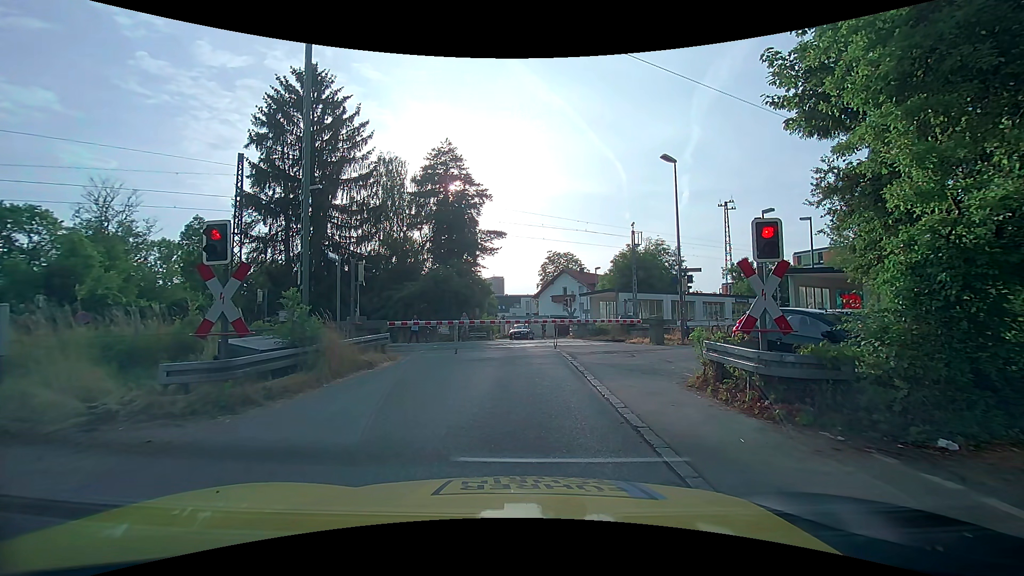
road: unclassified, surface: asphalt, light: Day
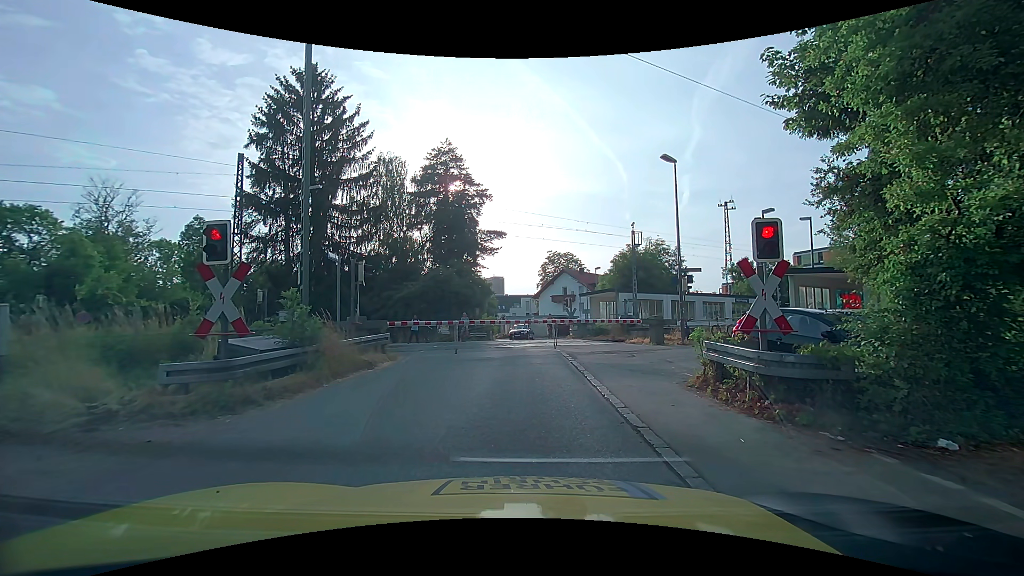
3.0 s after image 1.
(0.0, 0.0) m; 0°
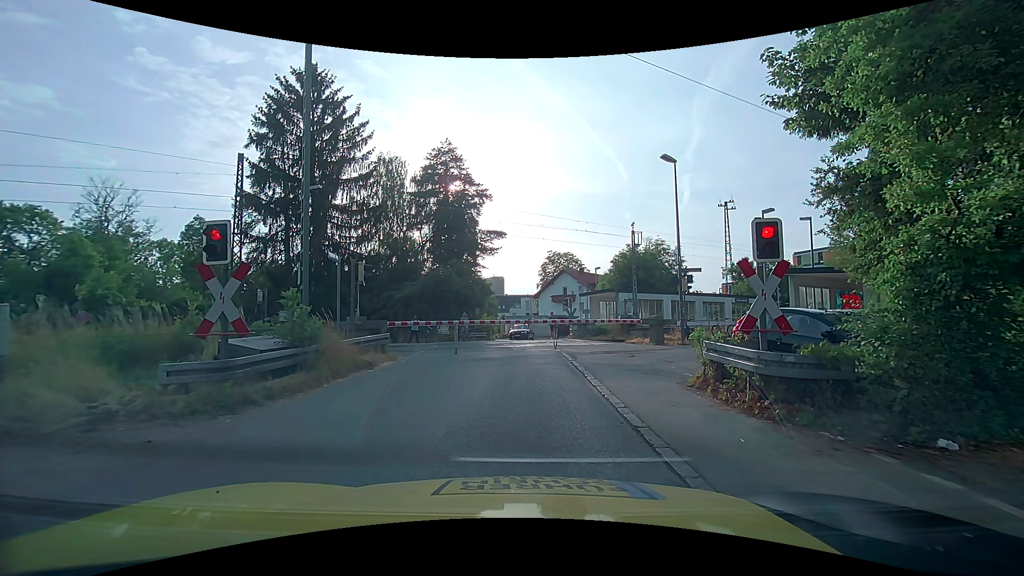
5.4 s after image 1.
(0.0, 0.0) m; 0°
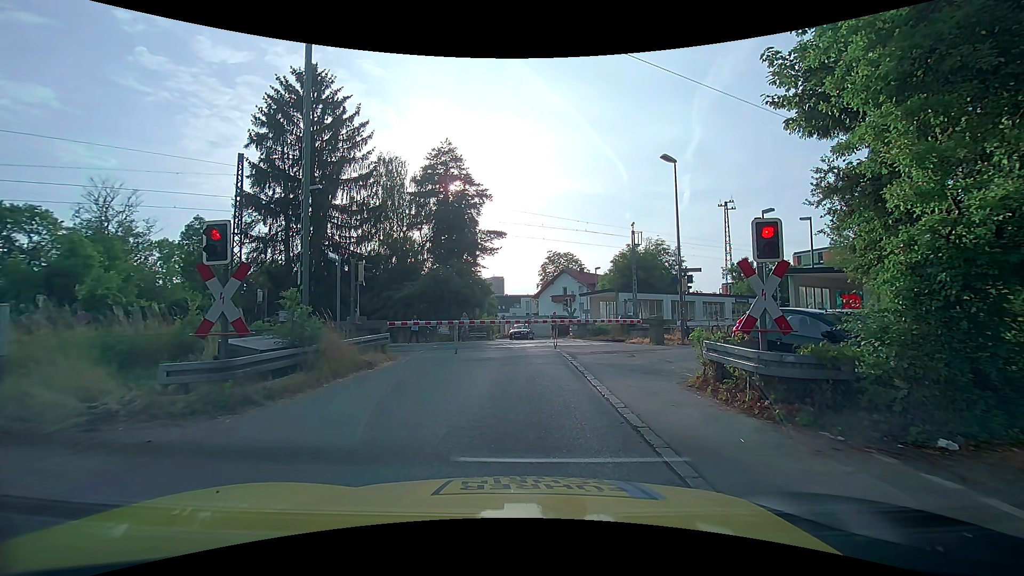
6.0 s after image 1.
(0.0, 0.0) m; 0°
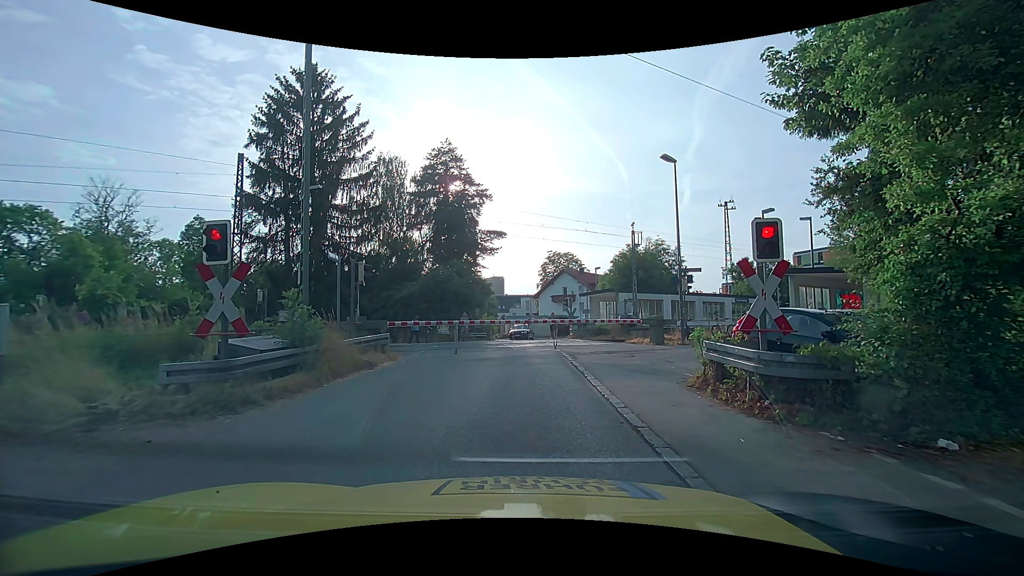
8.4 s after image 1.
(0.0, 0.0) m; 0°
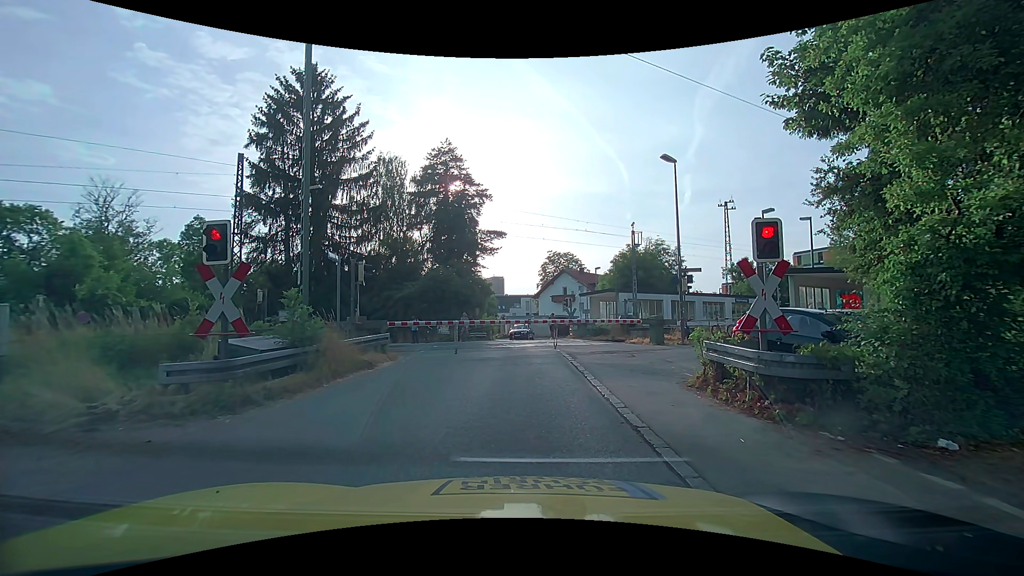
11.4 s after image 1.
(0.0, 0.0) m; 0°
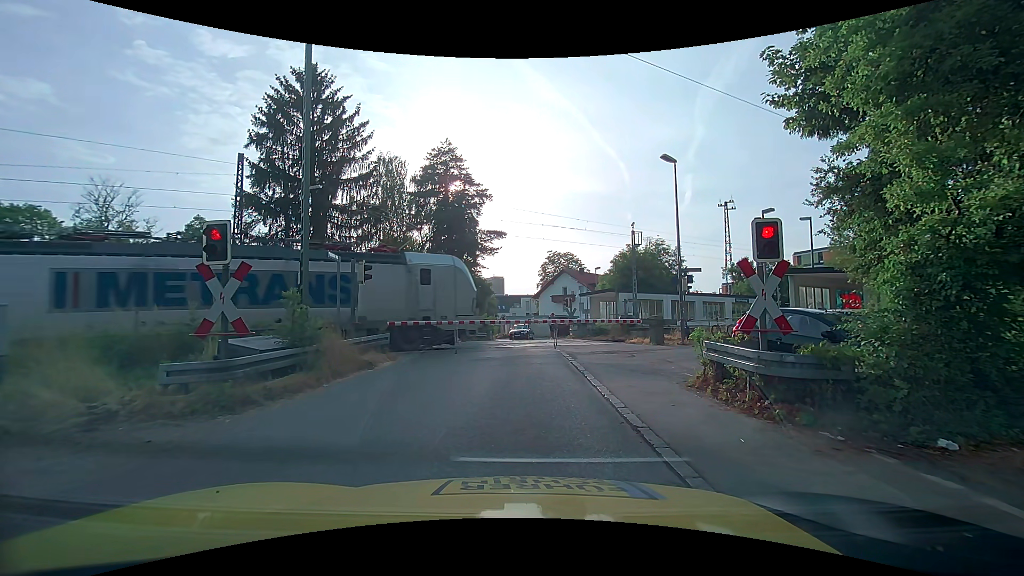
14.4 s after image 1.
(0.0, 0.0) m; 0°
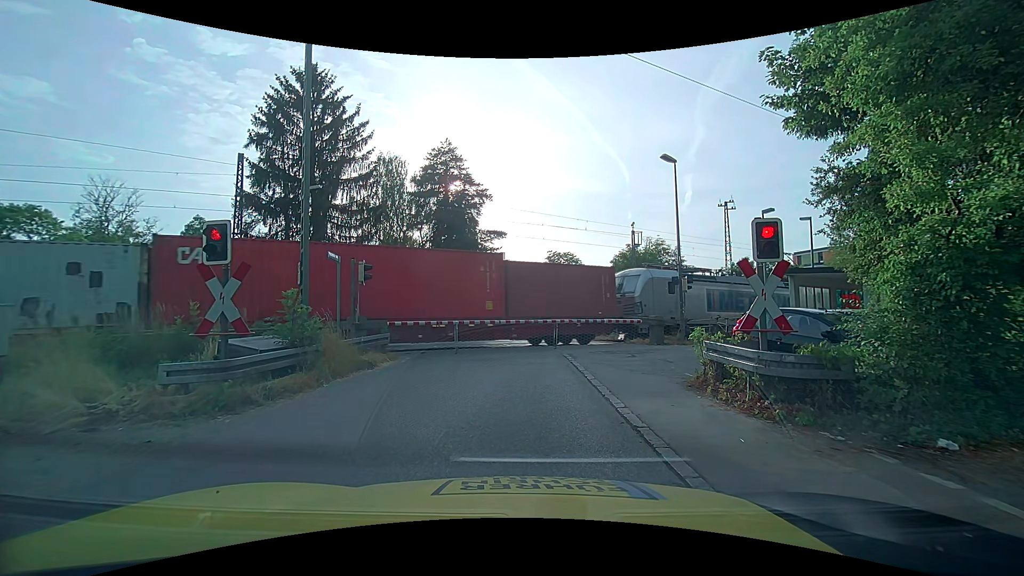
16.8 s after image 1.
(0.0, 0.0) m; 0°
